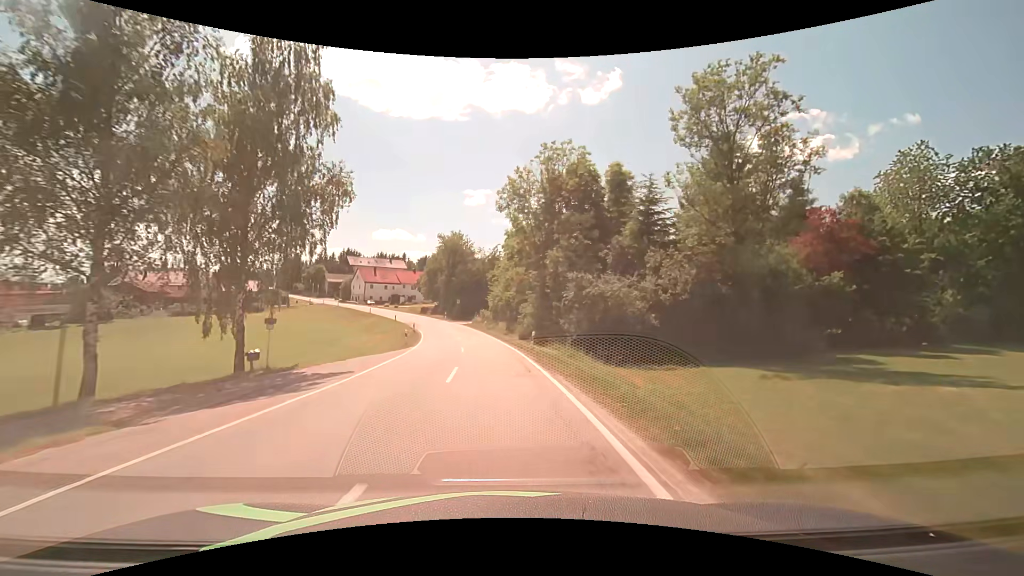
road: secondary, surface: asphalt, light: Day
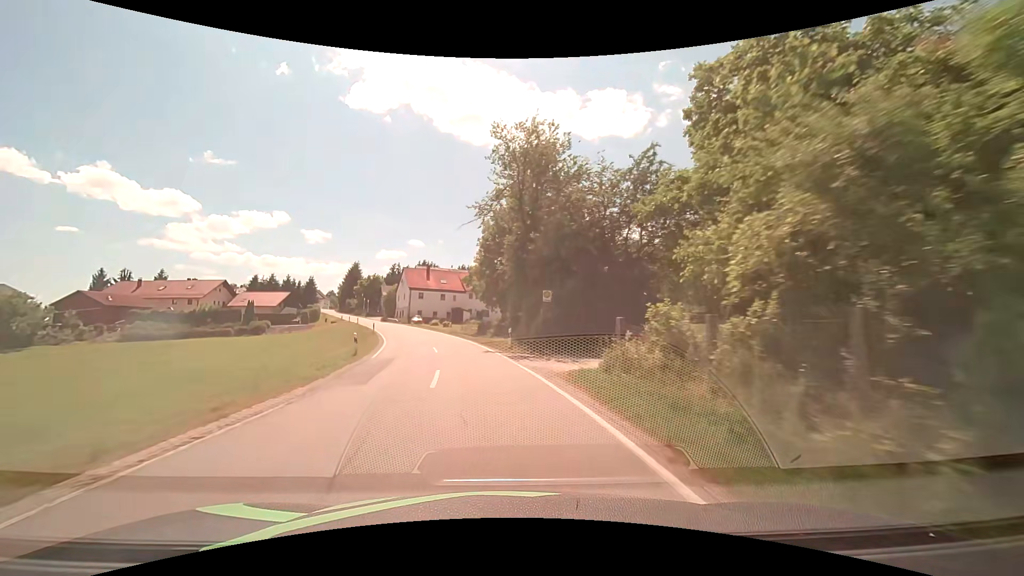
(-4.1, +48.4) m; -12°
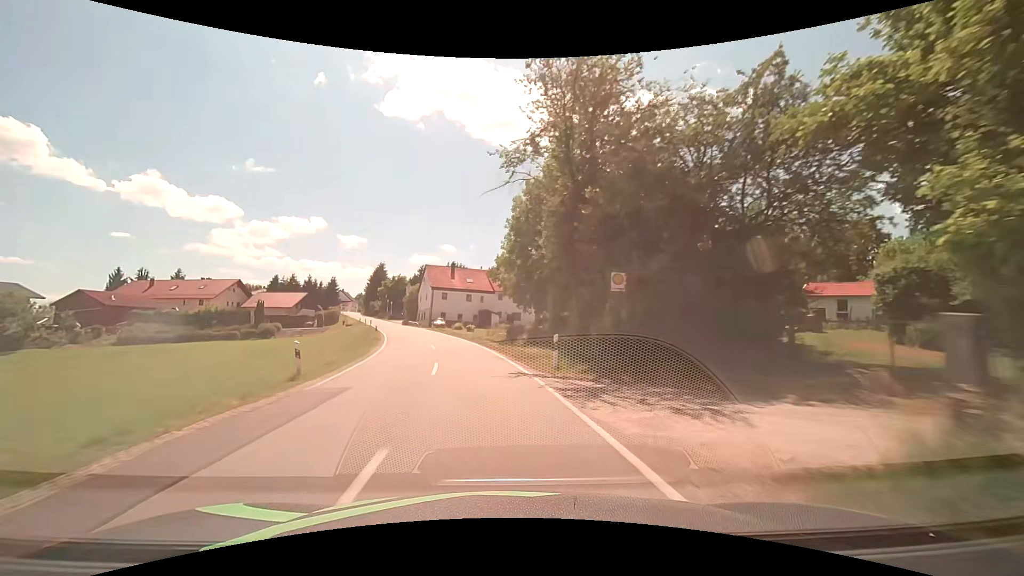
(-0.3, +9.6) m; -3°
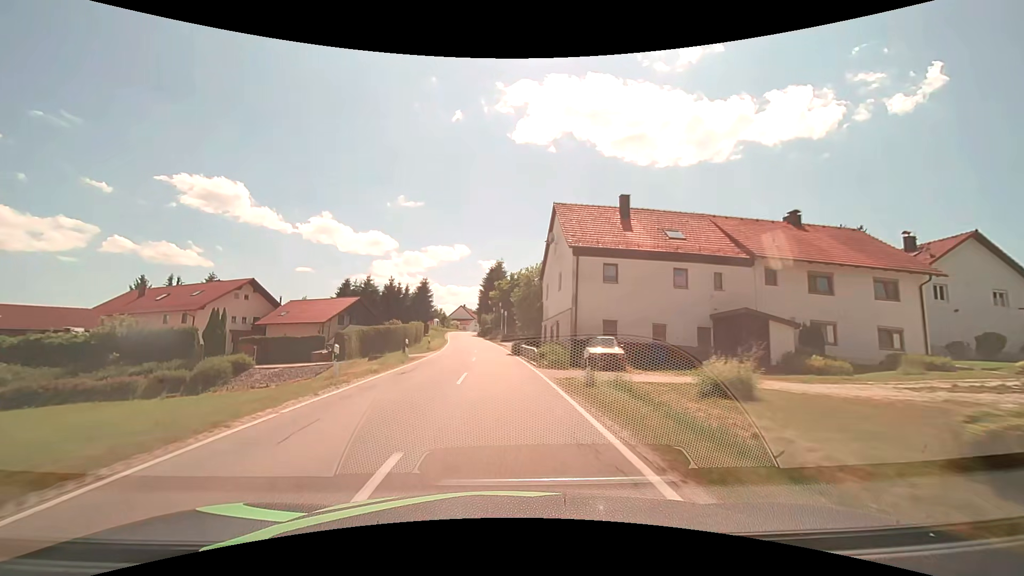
(-7.1, +47.0) m; -16°
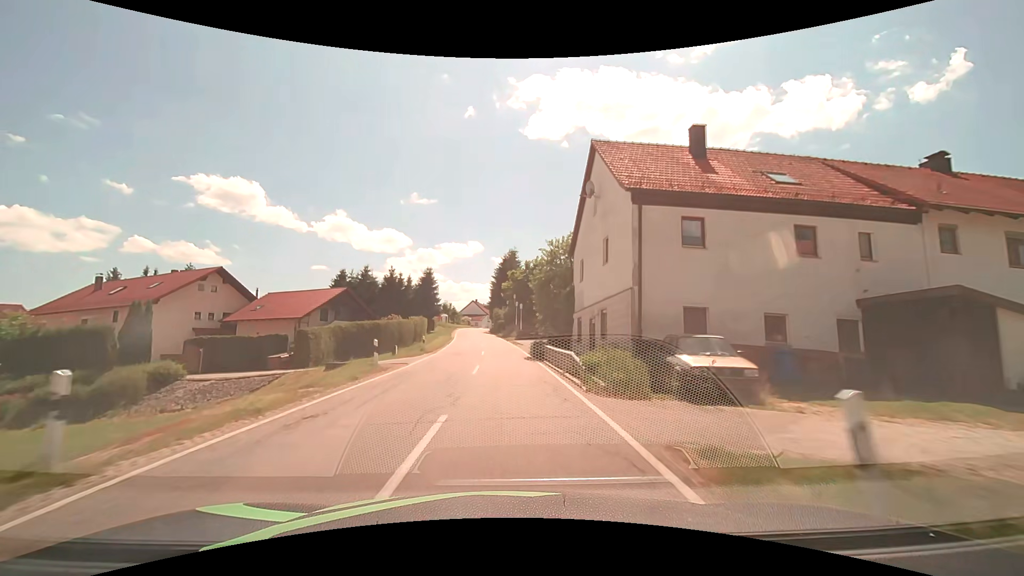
(-0.2, +9.6) m; -2°
(0, +10) (0, +20) (0, +30) (-1, +40) (-1, +50) (-2, +60) (-3, +70) (-4, +80) (-5, +90) (-5, +100) m
